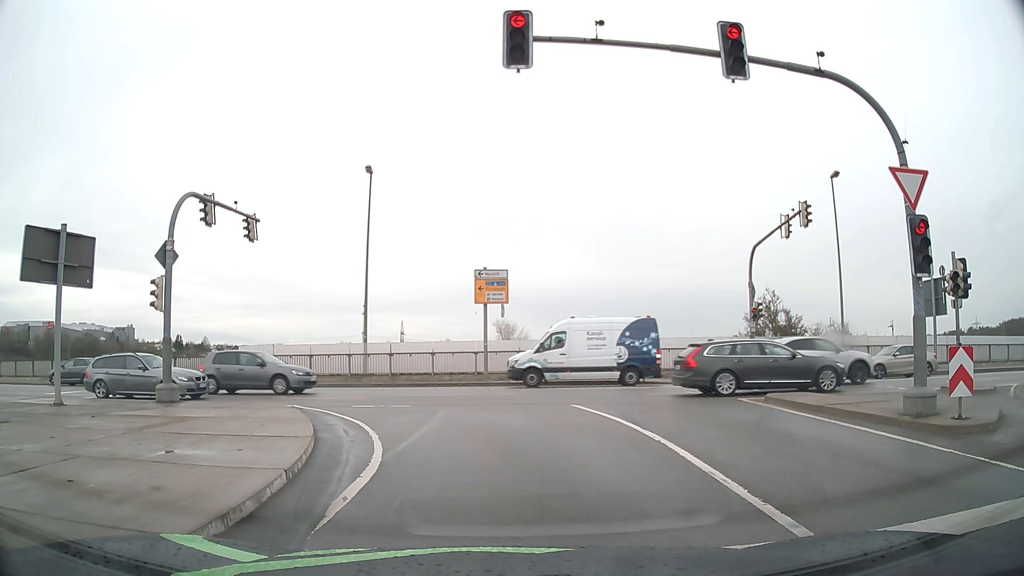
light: Day
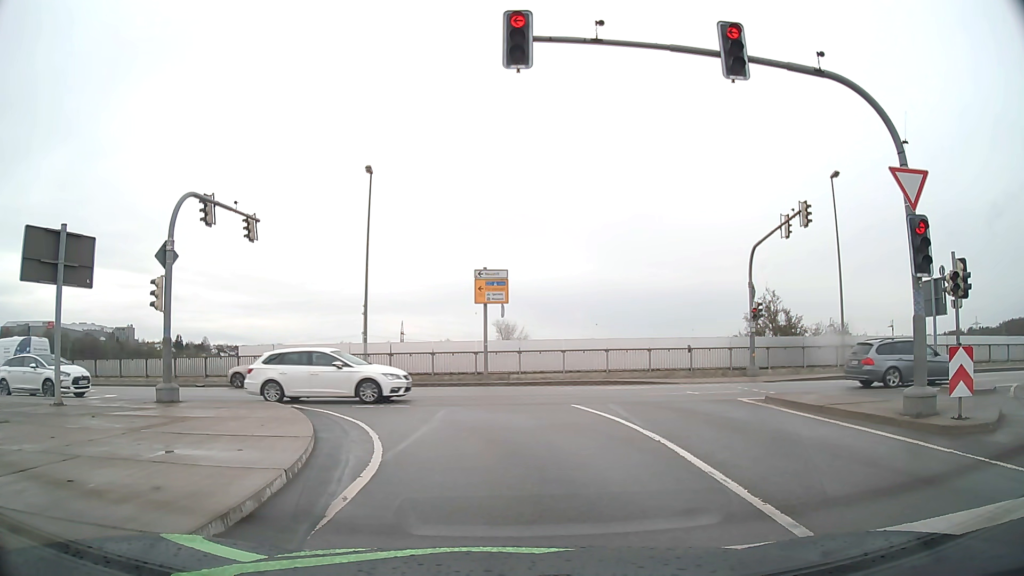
(0.0, 0.0) m; 0°
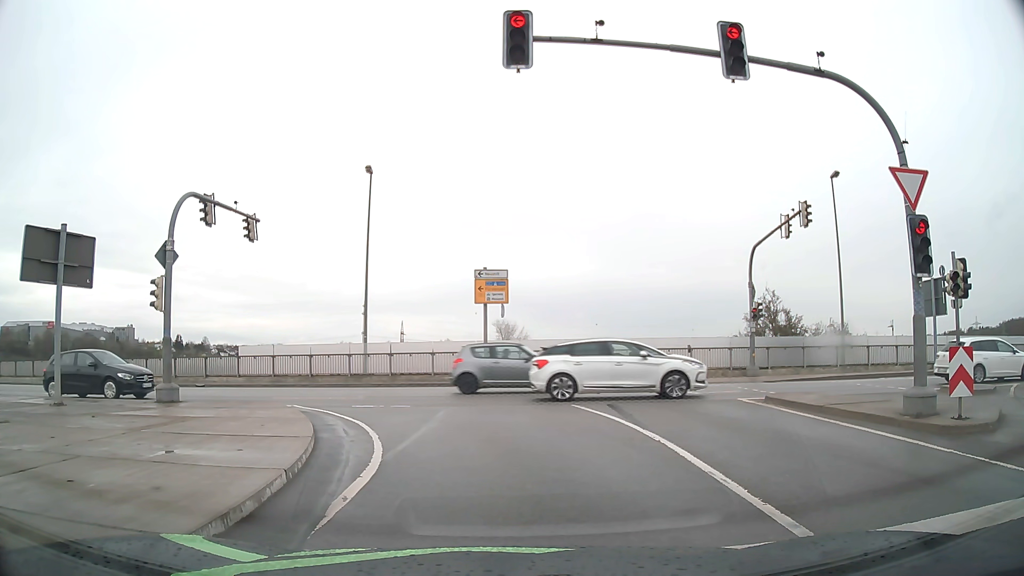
(0.0, 0.0) m; 0°
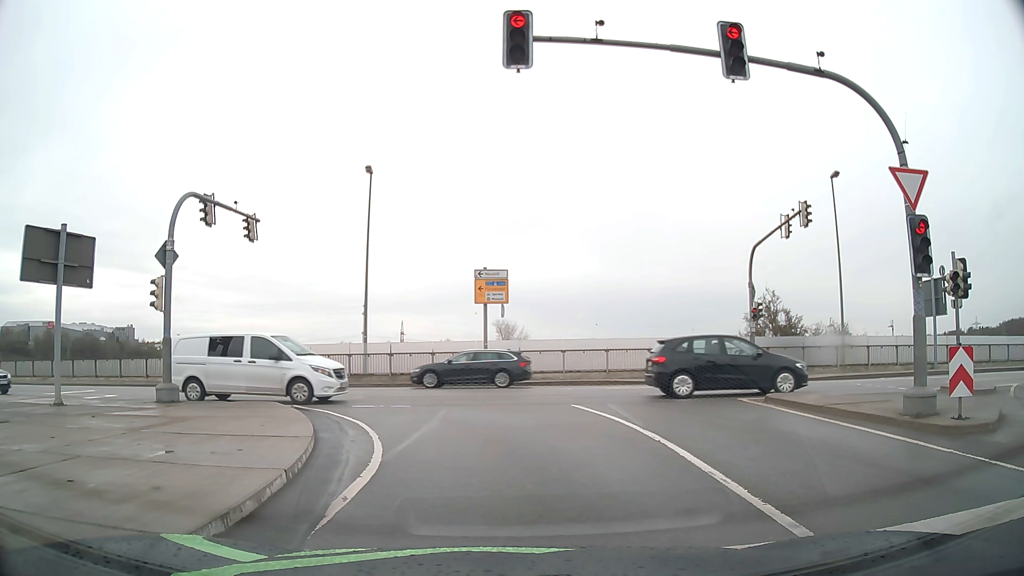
(0.0, 0.0) m; 0°
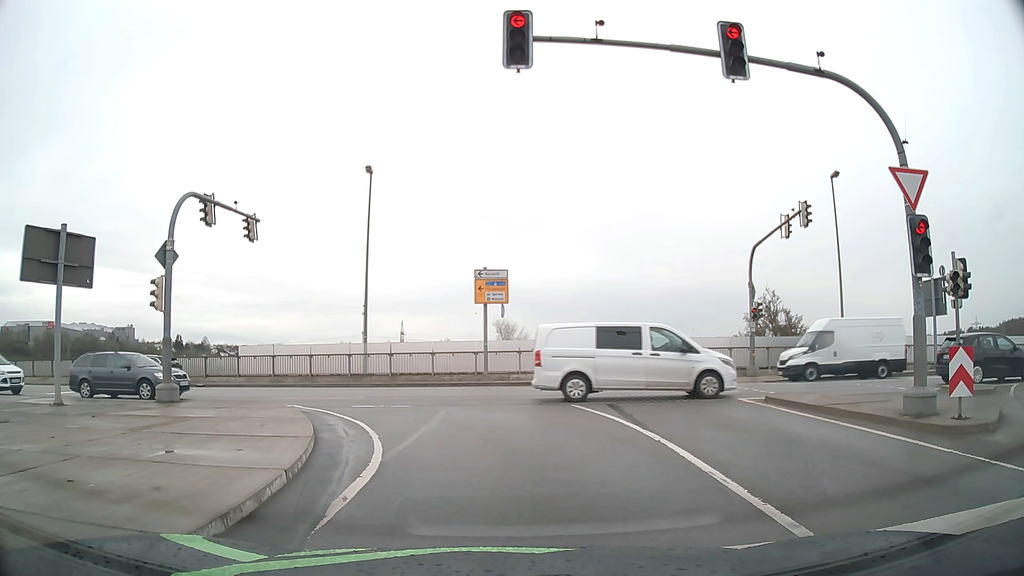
(0.0, 0.0) m; 0°
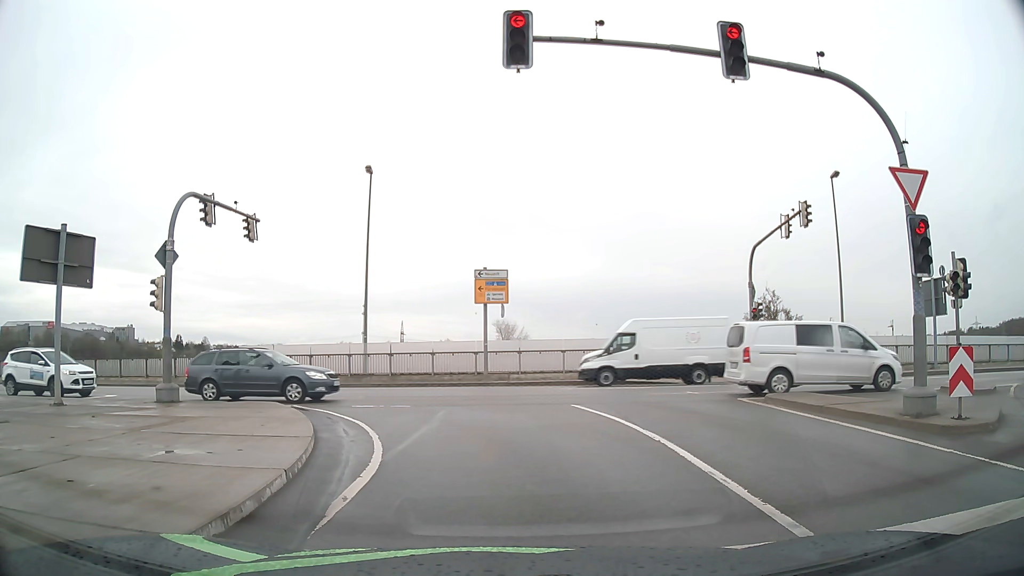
(0.0, 0.0) m; 0°
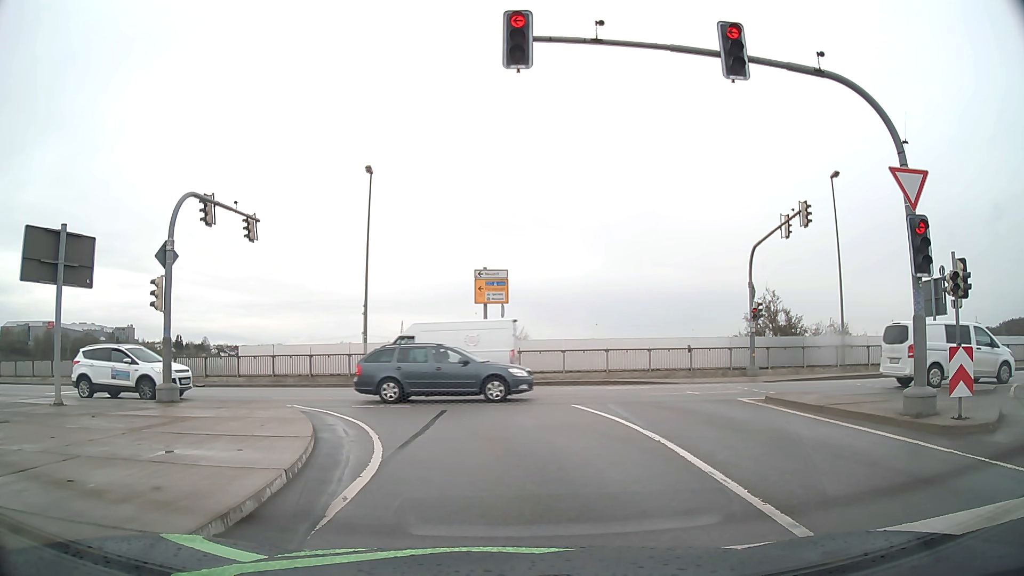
(0.0, 0.0) m; 0°
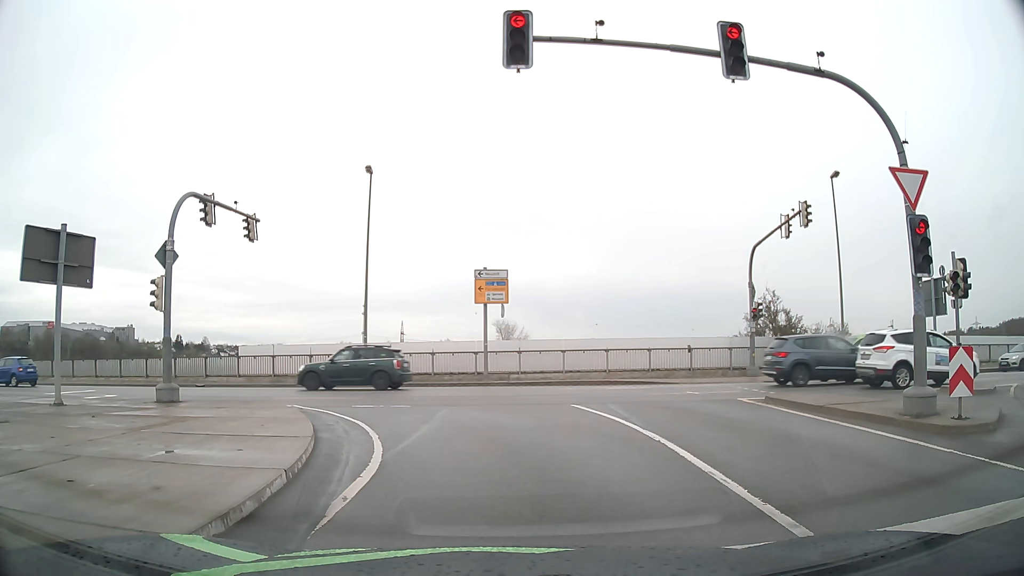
(0.0, 0.0) m; 0°
(0, +10) (-4, +19) (-11, +26) (-21, +28) (-31, +29) (-41, +30) (-51, +31) (-61, +33) (-71, +35) (-81, +36) m
